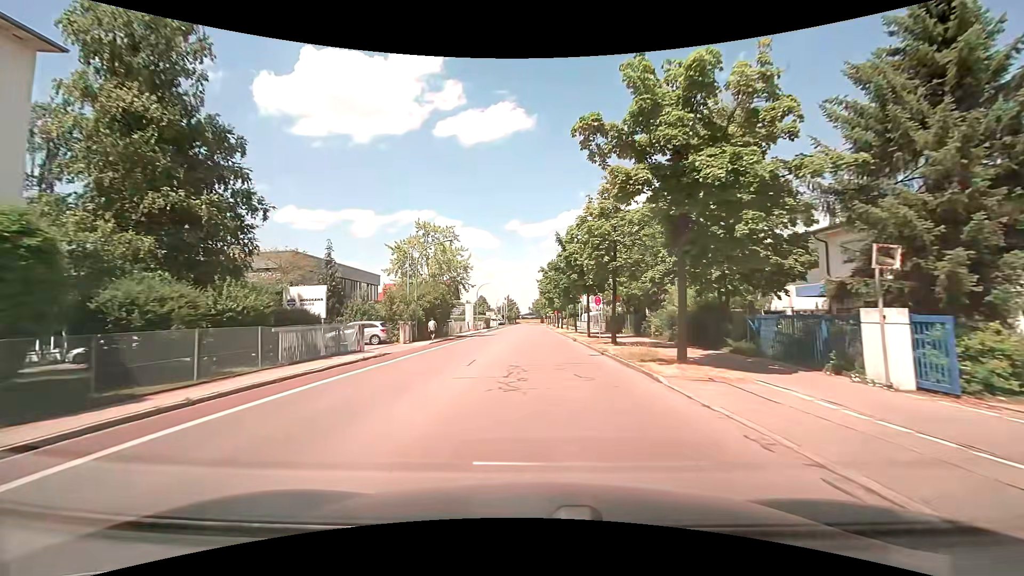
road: tertiary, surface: asphalt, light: Day
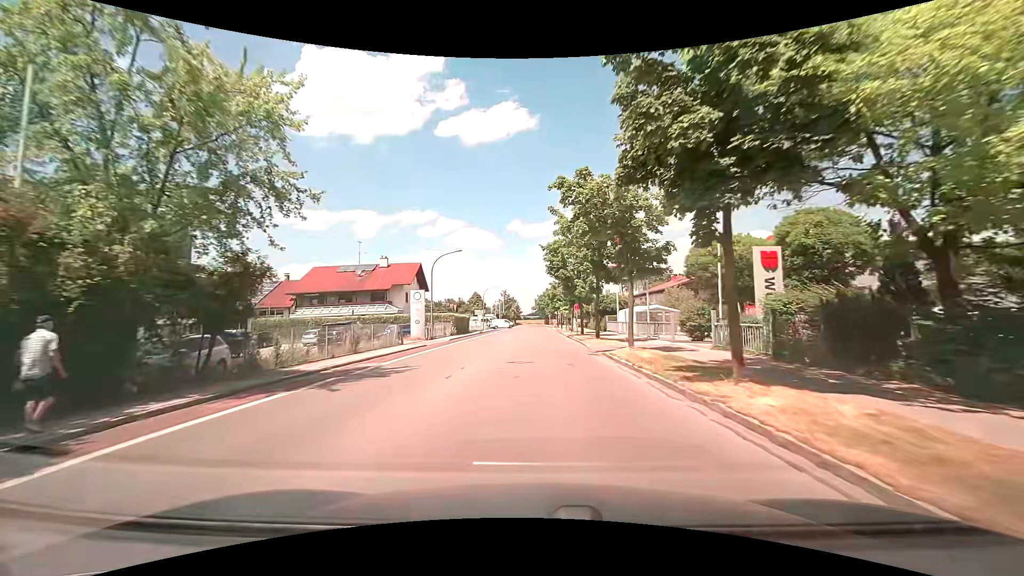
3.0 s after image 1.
(-0.2, +34.6) m; -1°
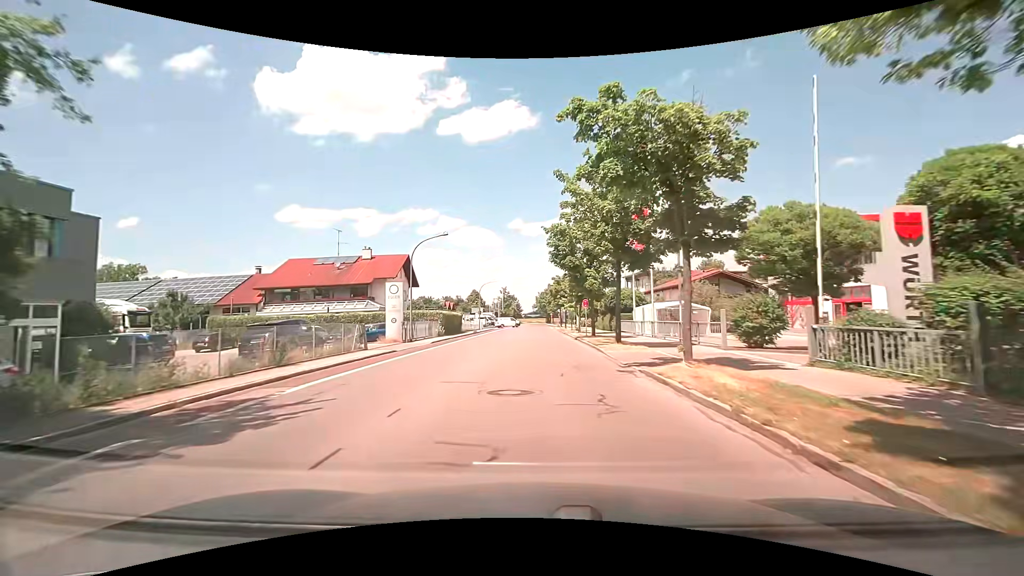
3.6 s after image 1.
(+0.1, +7.0) m; +1°
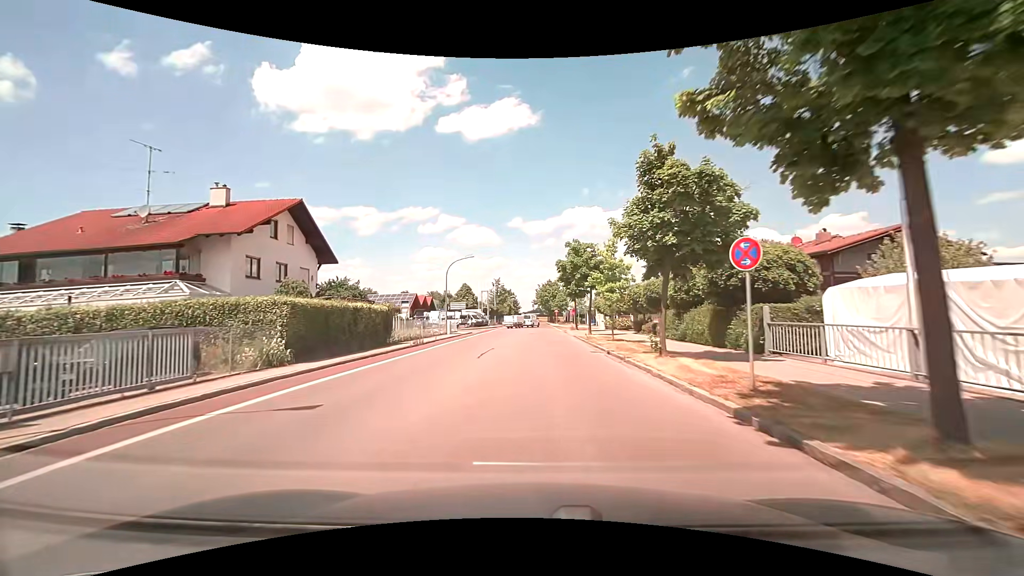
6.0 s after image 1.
(-0.3, +27.5) m; 0°
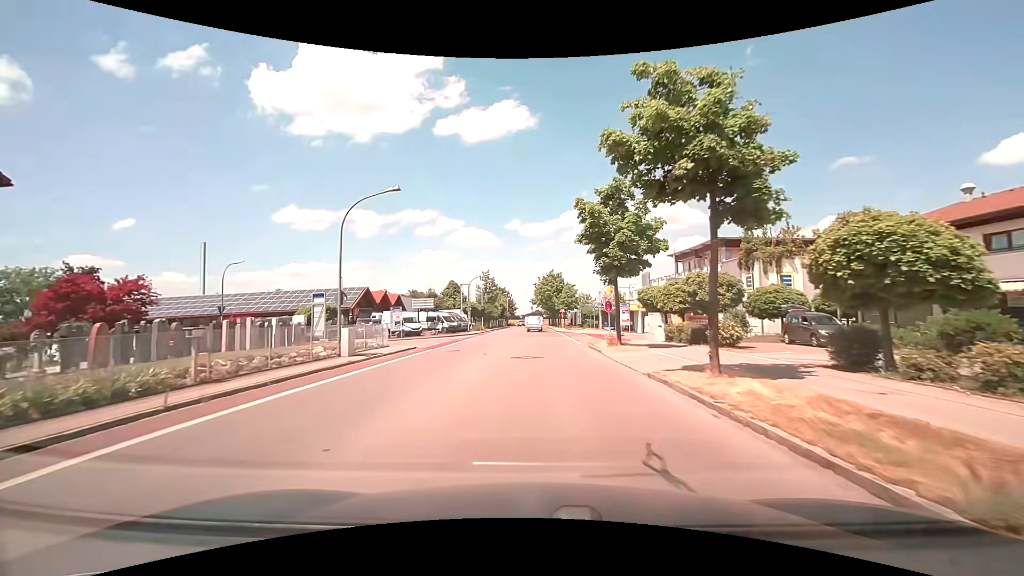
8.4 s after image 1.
(-0.1, +24.7) m; 0°
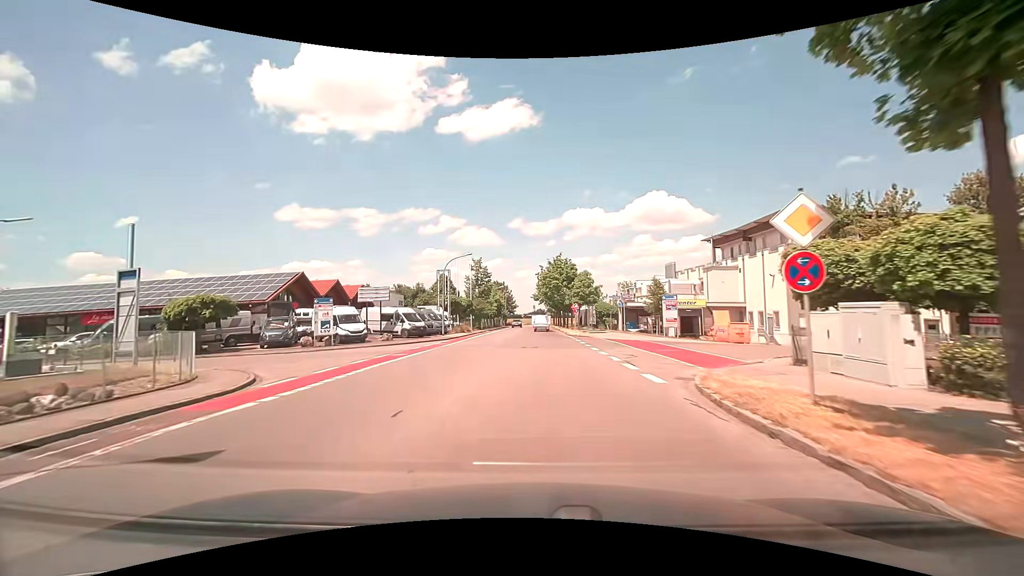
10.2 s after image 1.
(-0.1, +18.3) m; -1°
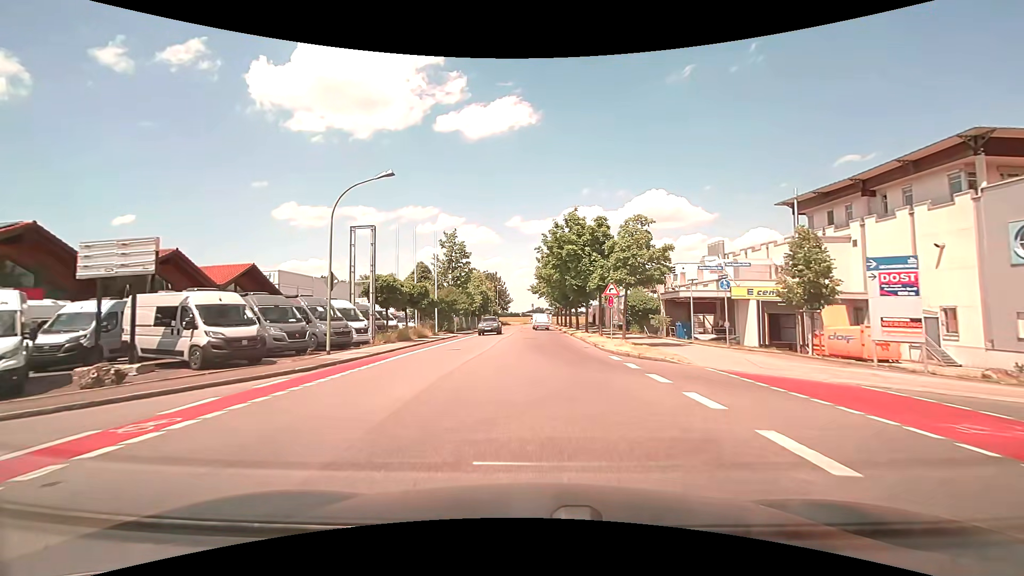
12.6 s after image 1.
(+0.1, +24.2) m; 0°
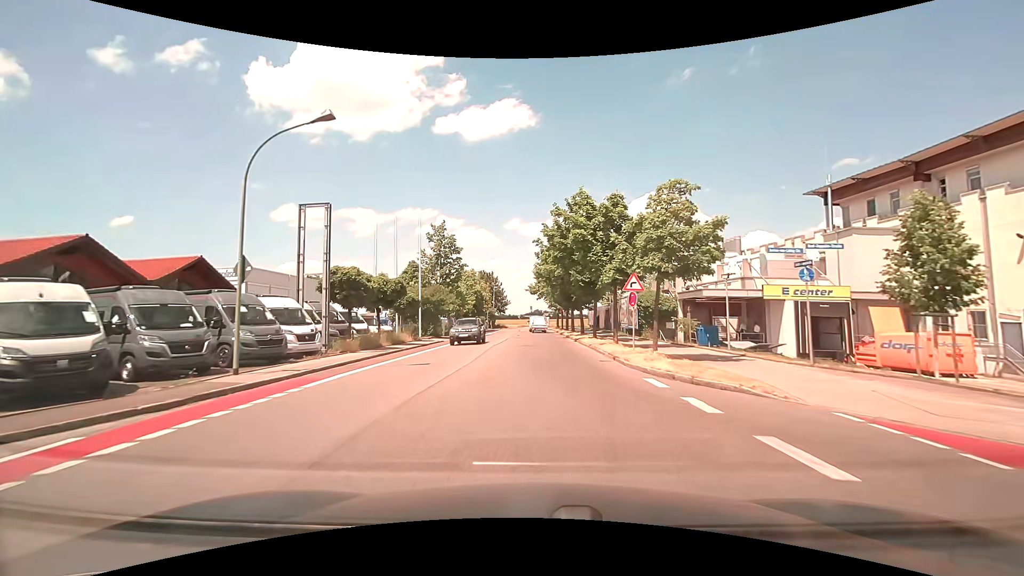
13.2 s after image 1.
(0.0, +6.0) m; 0°
(0, +10) (0, +20) (0, +30) (0, +40) (0, +50) (0, +60) (0, +70) (0, +80) (+3, +90) (+9, +97) m
